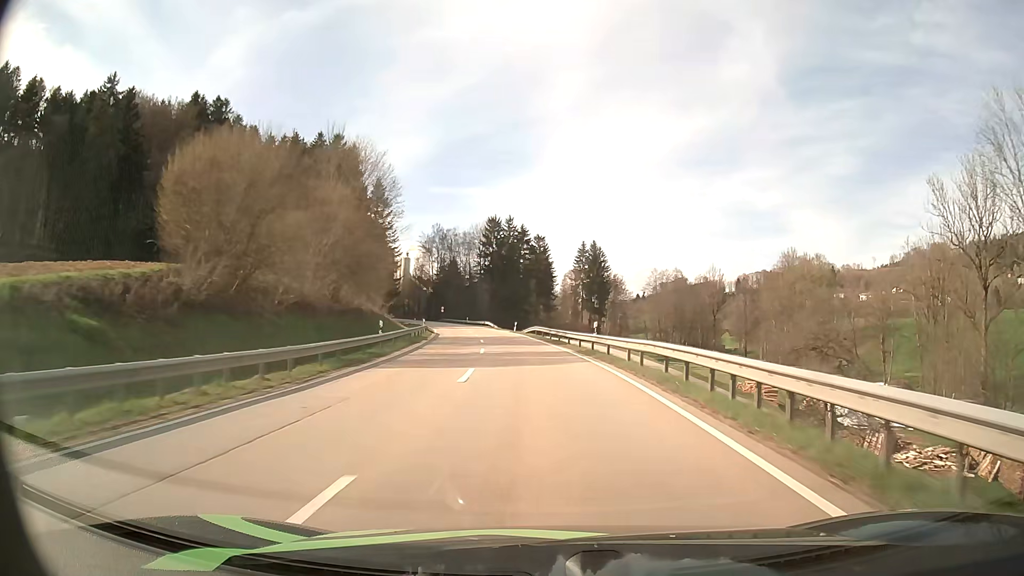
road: secondary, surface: asphalt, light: Day
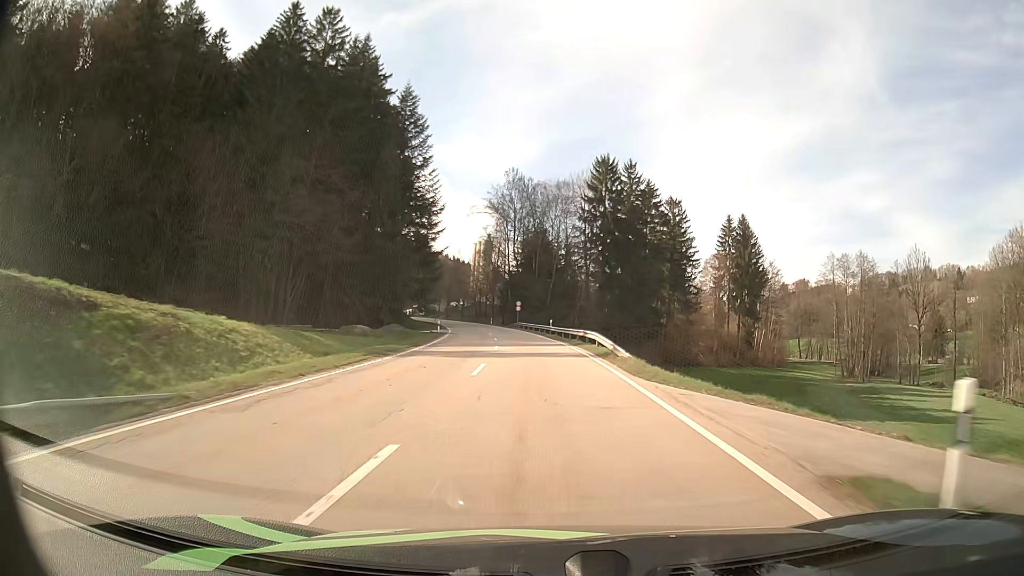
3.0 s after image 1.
(-5.2, +63.3) m; -9°
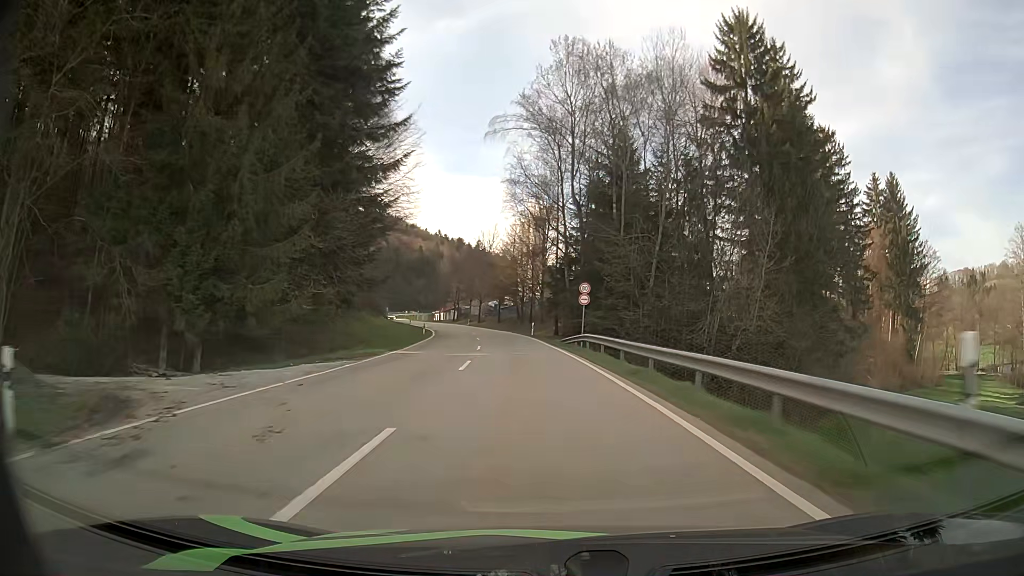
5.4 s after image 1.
(-2.2, +49.8) m; -5°
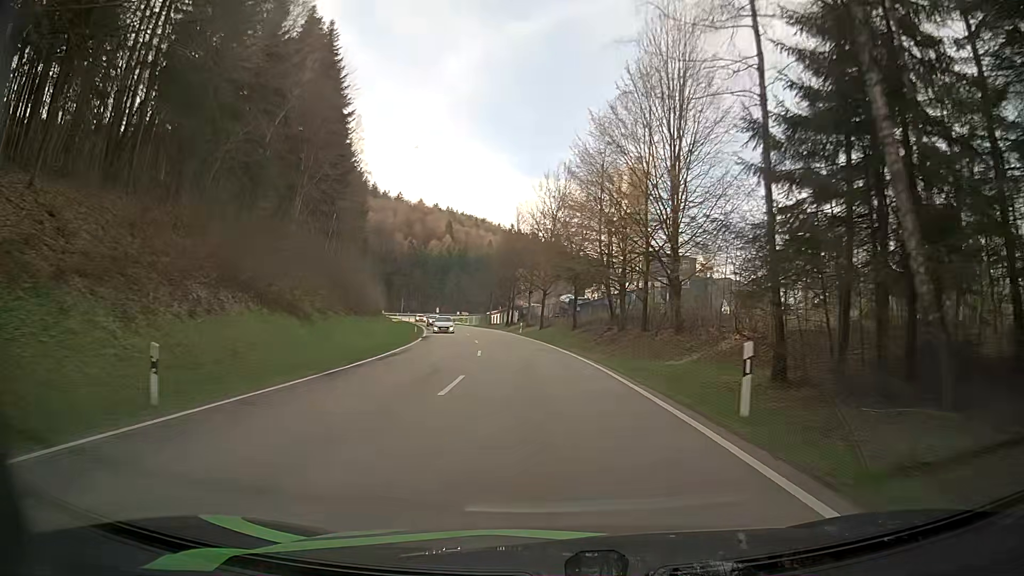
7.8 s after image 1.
(-2.7, +44.8) m; -7°
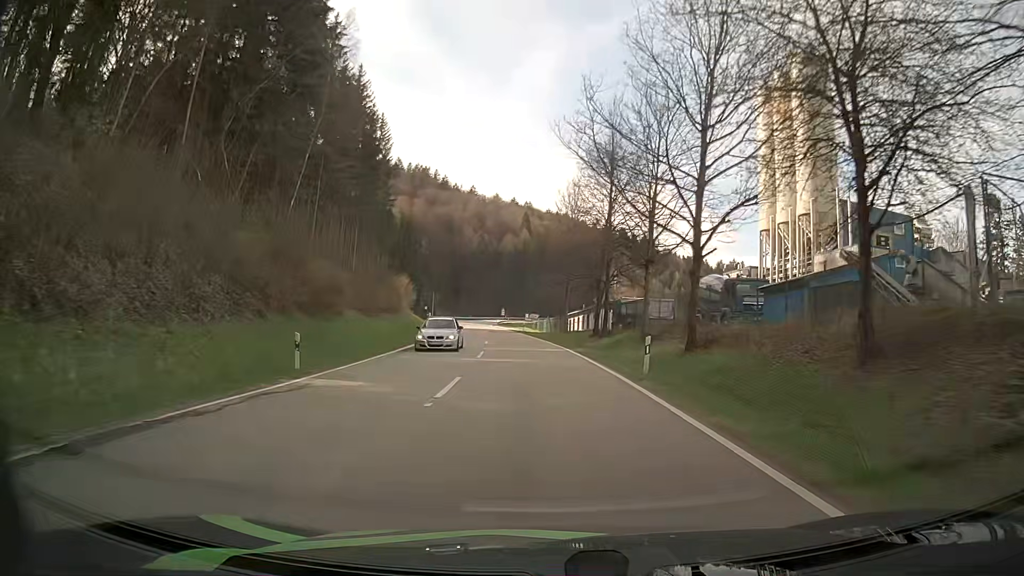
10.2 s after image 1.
(-2.2, +40.3) m; -7°
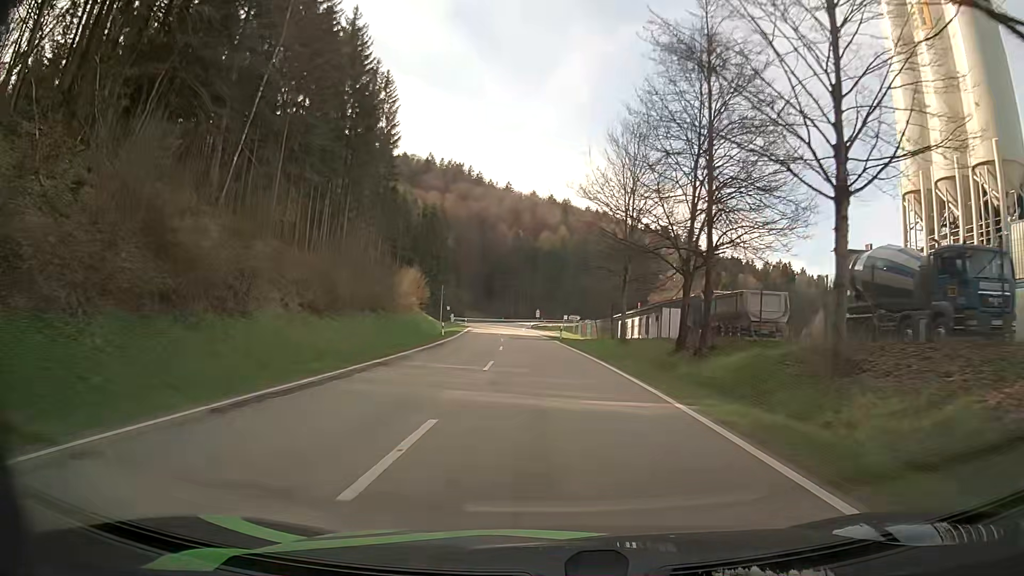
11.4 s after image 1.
(-0.5, +18.4) m; -3°
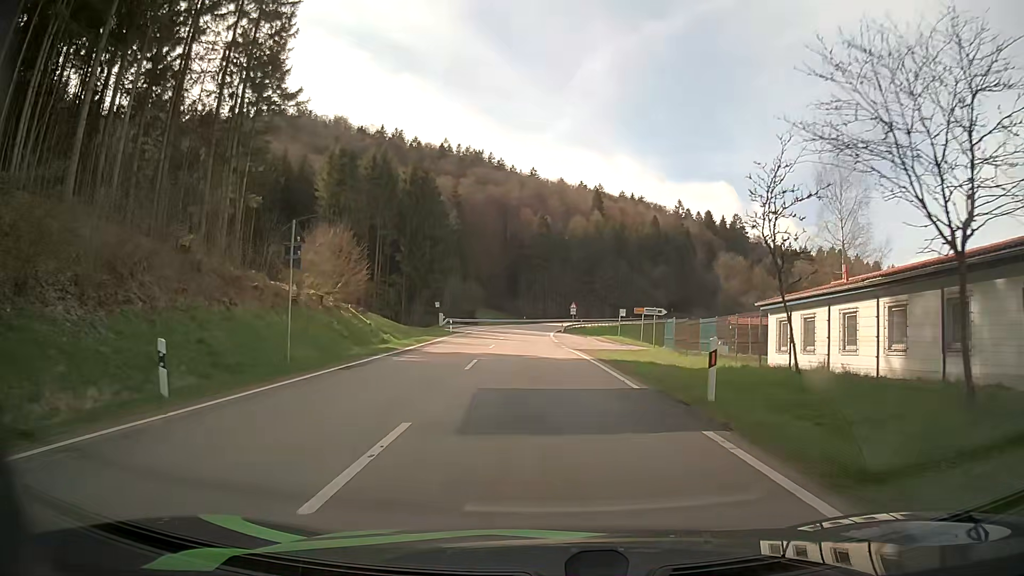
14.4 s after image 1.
(-1.2, +39.4) m; -3°
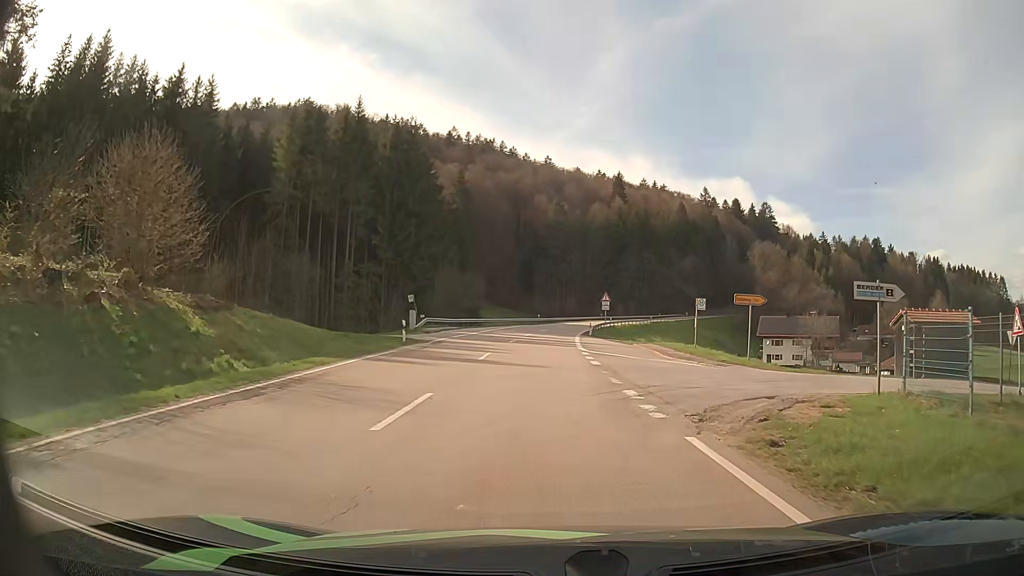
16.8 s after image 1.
(-0.4, +23.0) m; -2°
